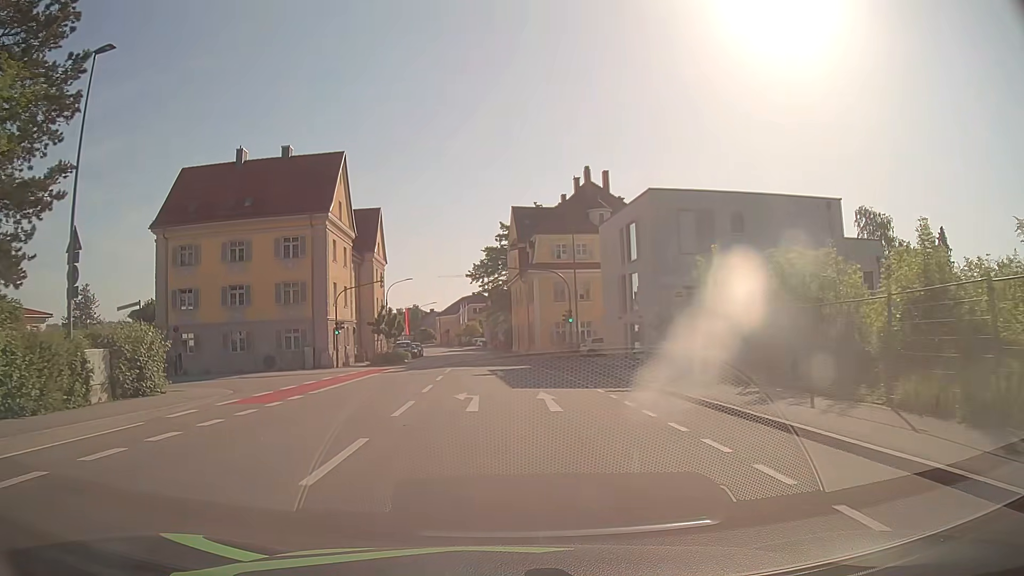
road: tertiary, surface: asphalt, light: Day
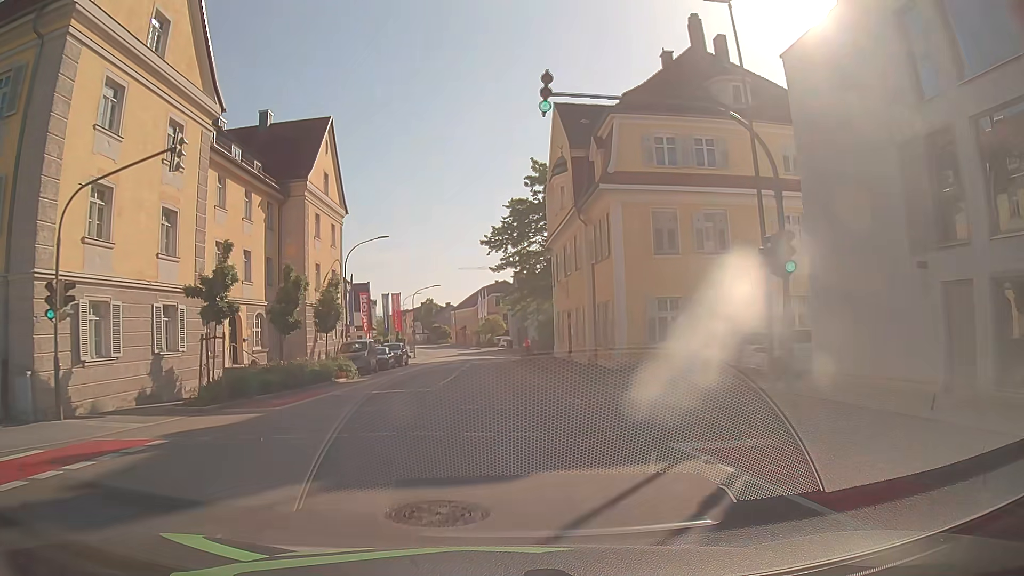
(-0.8, +31.0) m; -2°
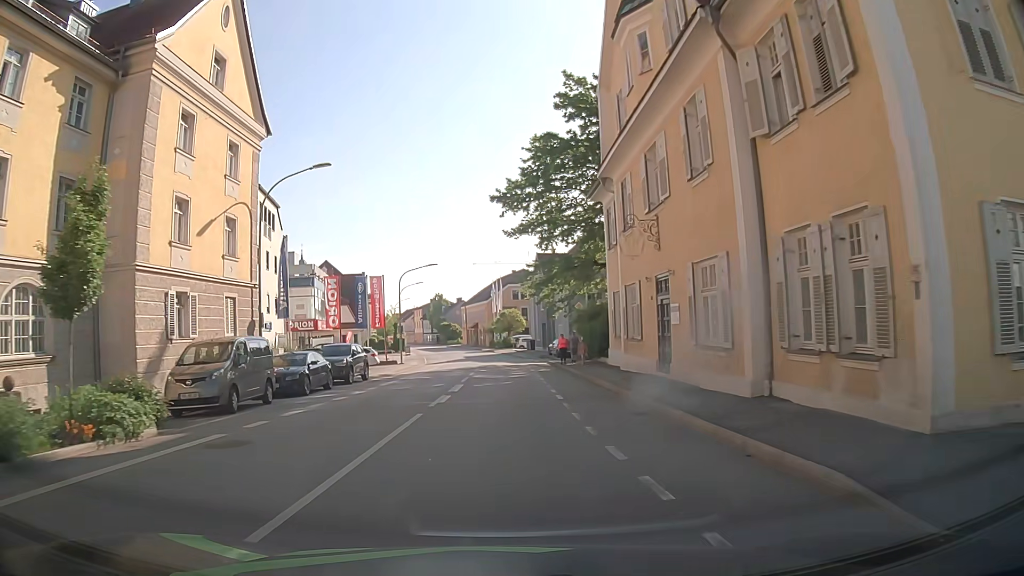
(-0.3, +19.6) m; -1°
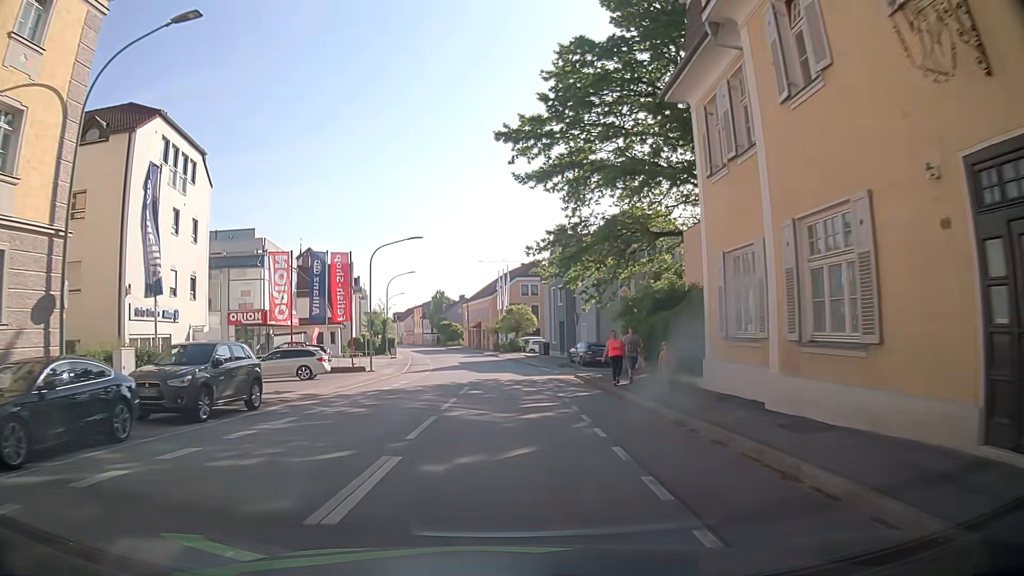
(-0.1, +14.1) m; -1°
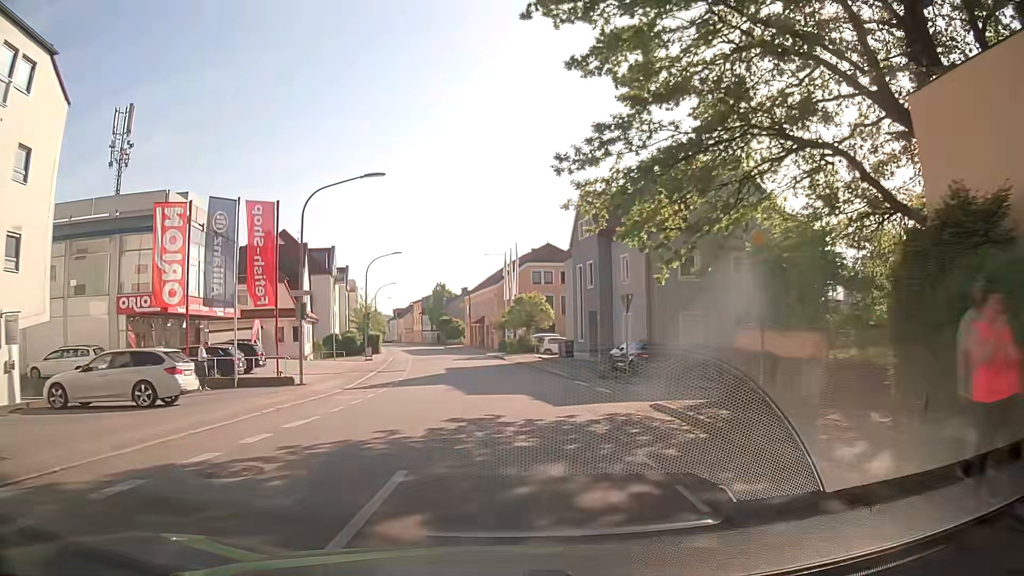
(0.0, +14.6) m; 0°
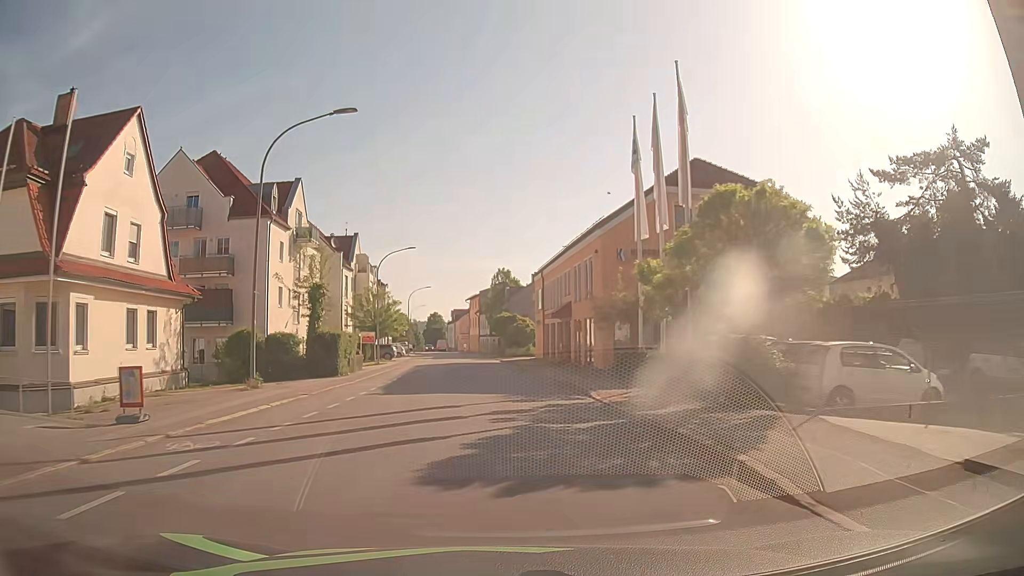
(-2.0, +38.4) m; -7°
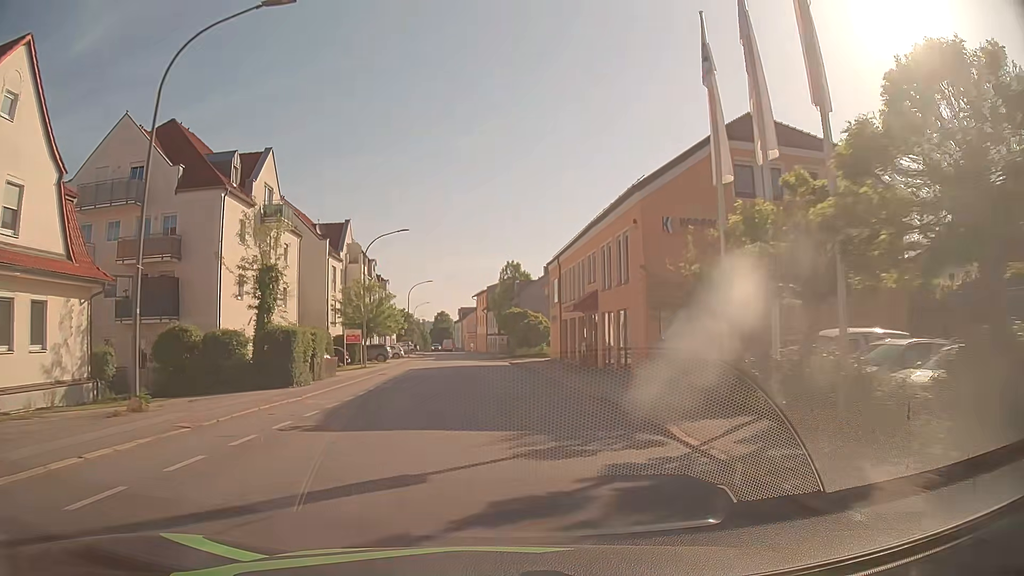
(-0.1, +8.0) m; -1°
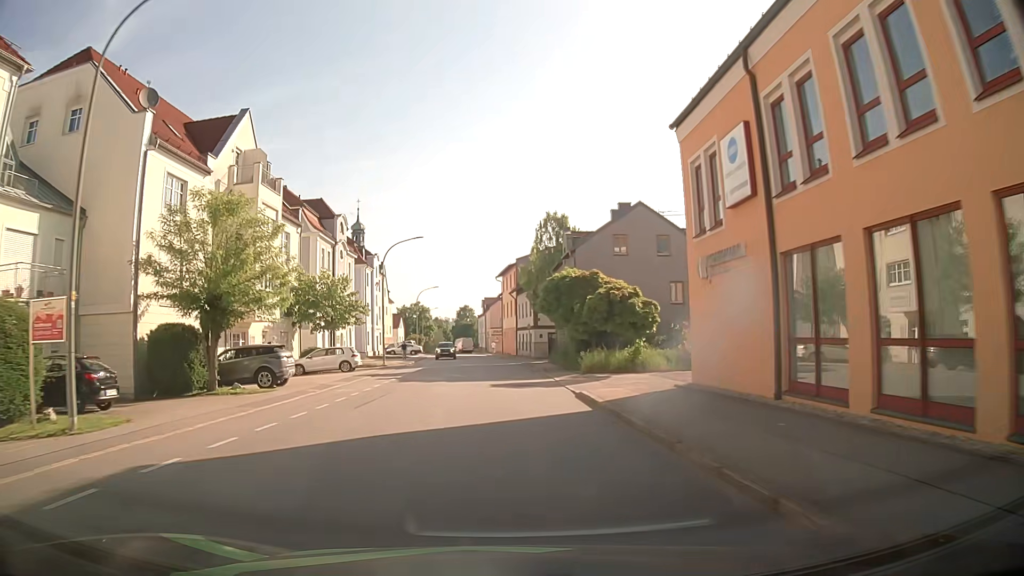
(-0.7, +32.6) m; -3°
